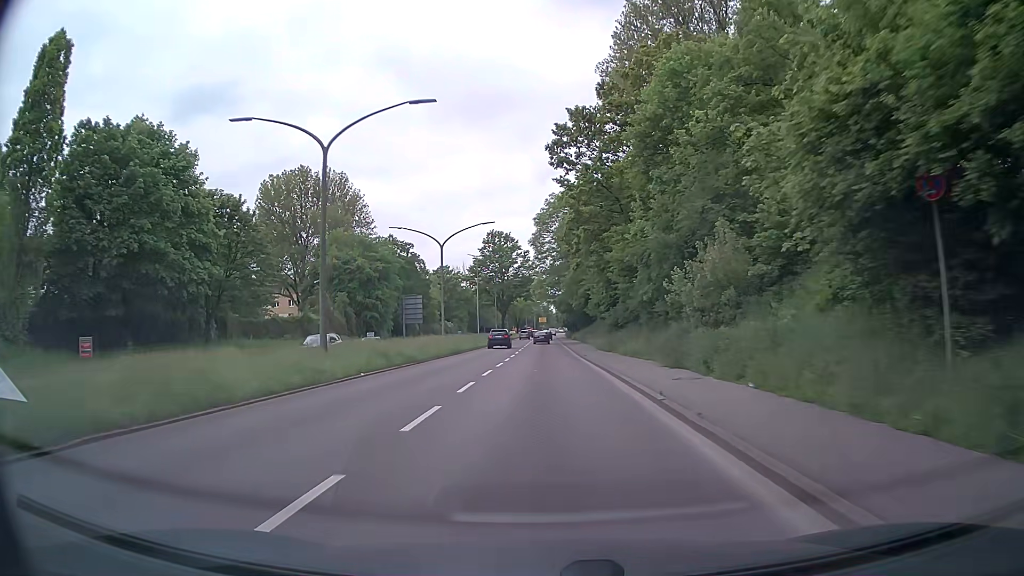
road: primary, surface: asphalt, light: Day
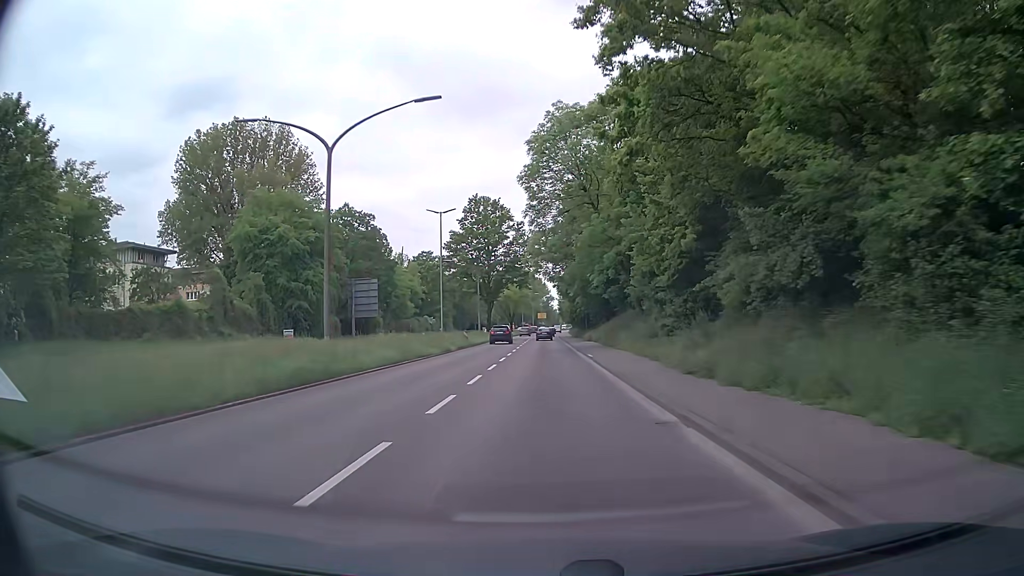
(0.0, +27.9) m; 0°
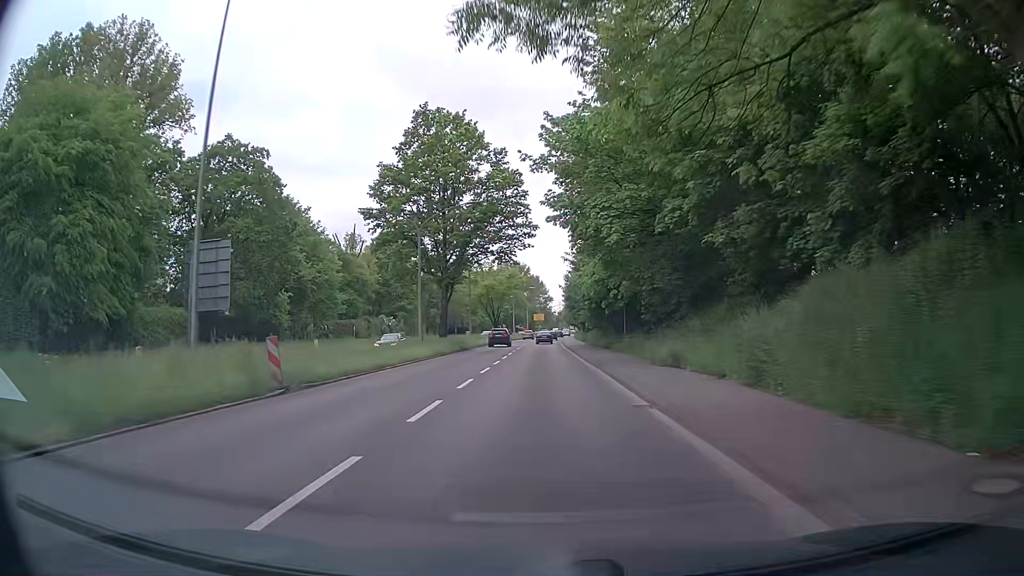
(-0.1, +36.9) m; -1°
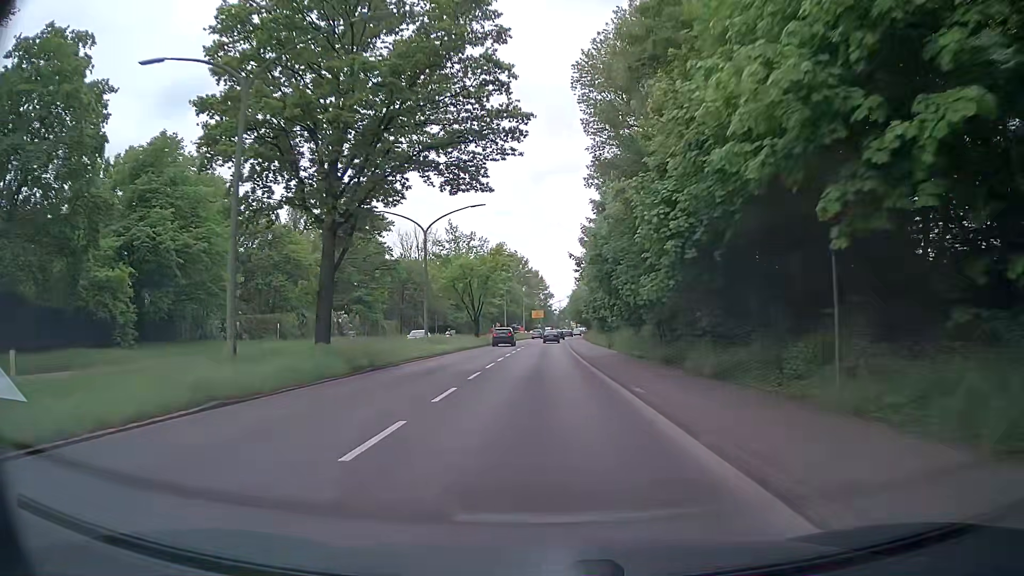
(+0.2, +27.0) m; 0°
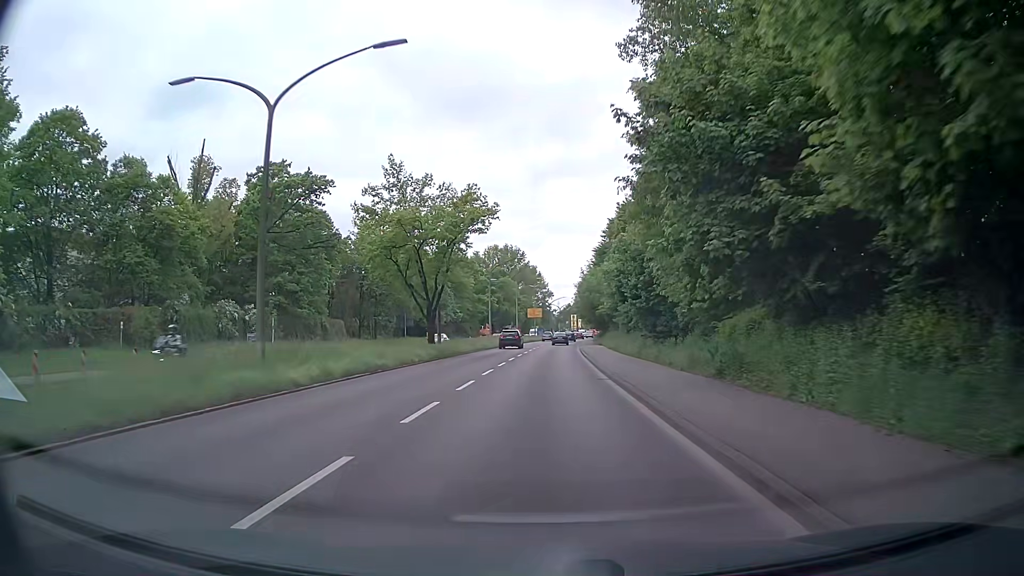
(+0.4, +26.6) m; +2°
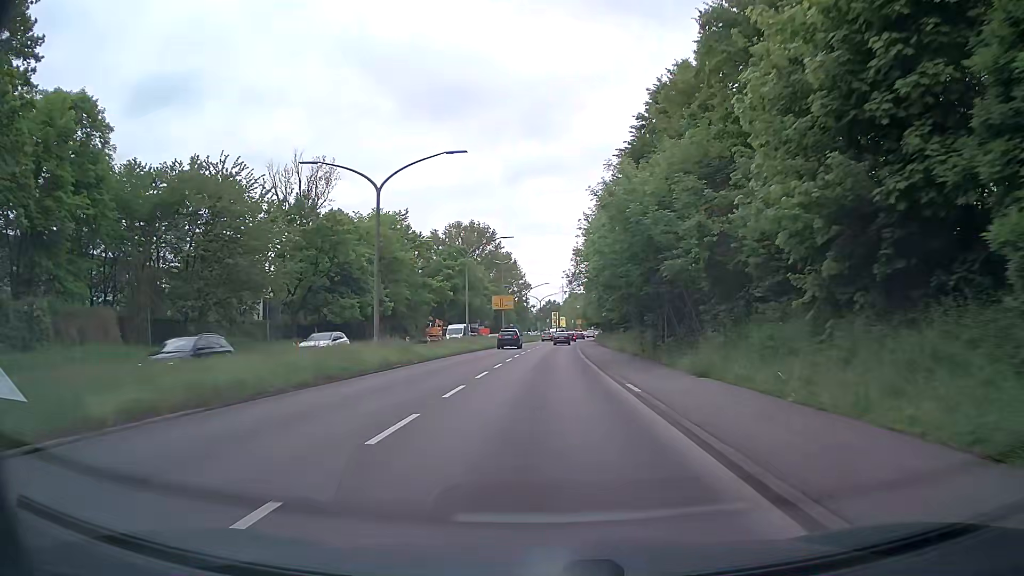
(0.0, +44.0) m; +1°
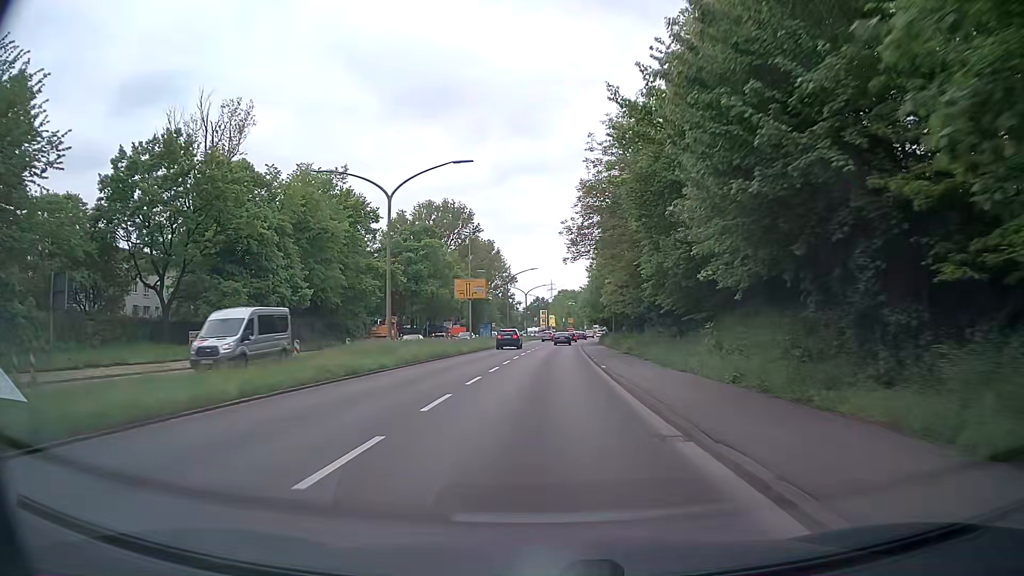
(+0.1, +26.4) m; 0°
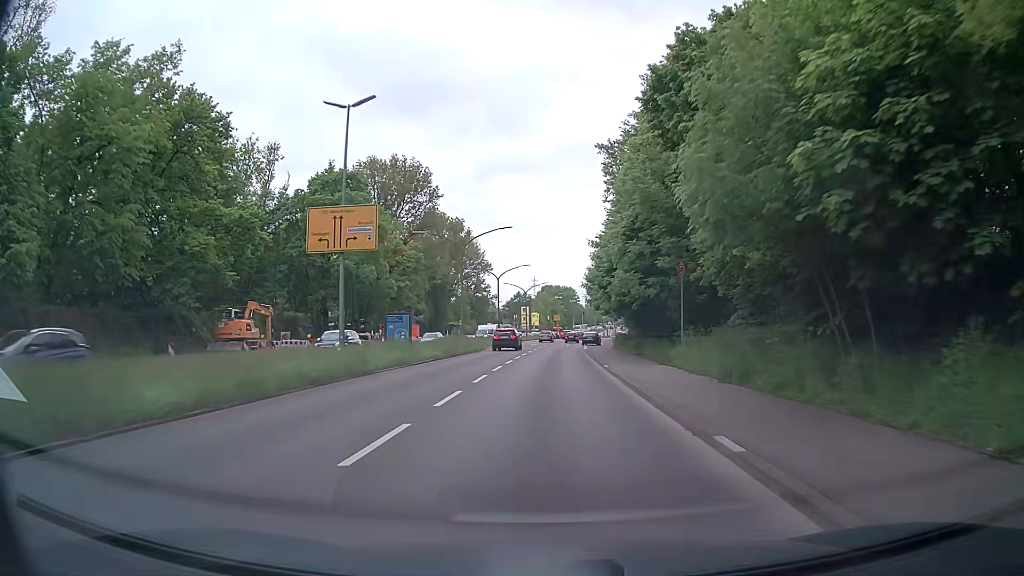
(+0.6, +34.6) m; +2°
